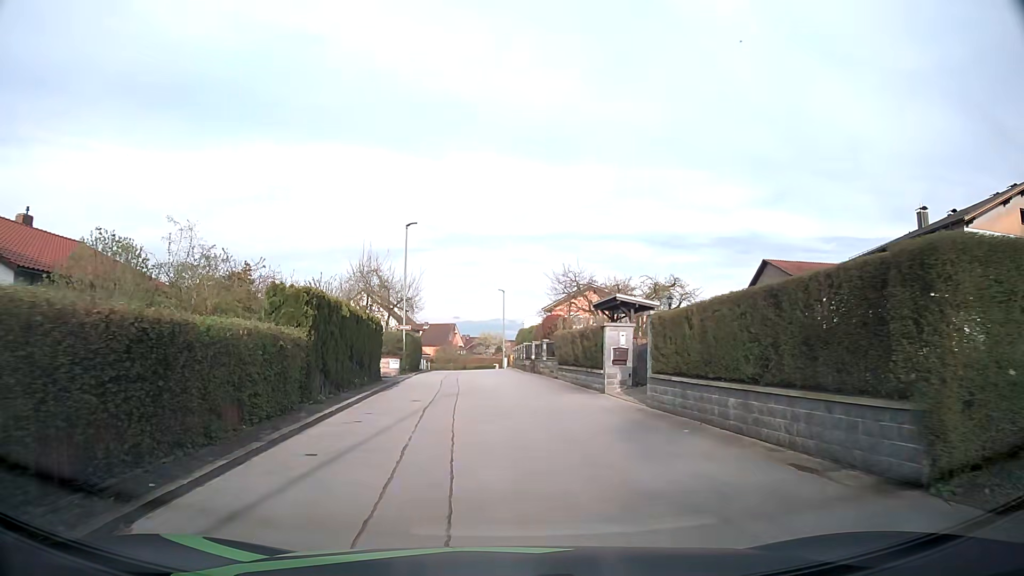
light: Day
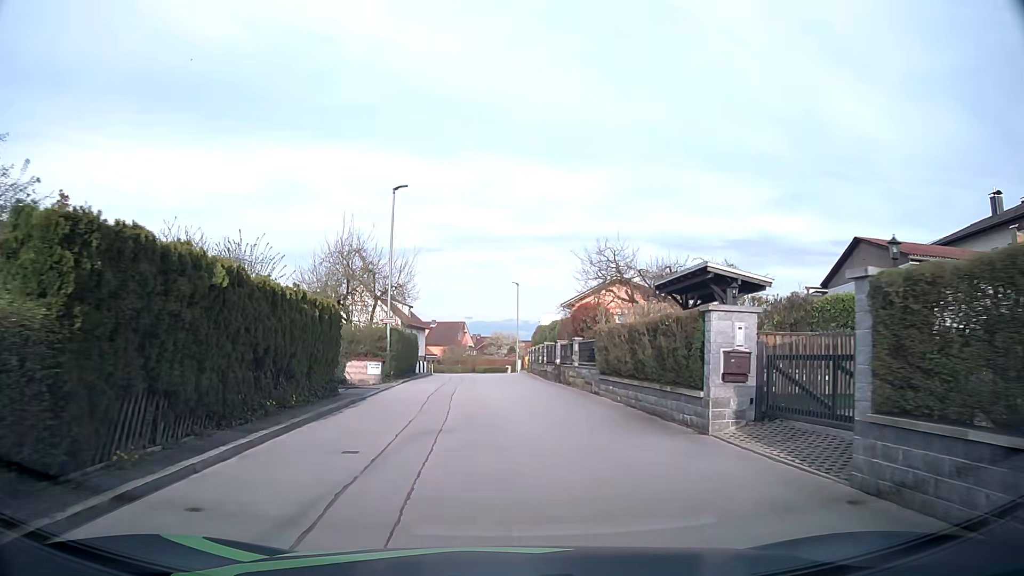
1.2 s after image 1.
(-0.1, +8.6) m; -1°
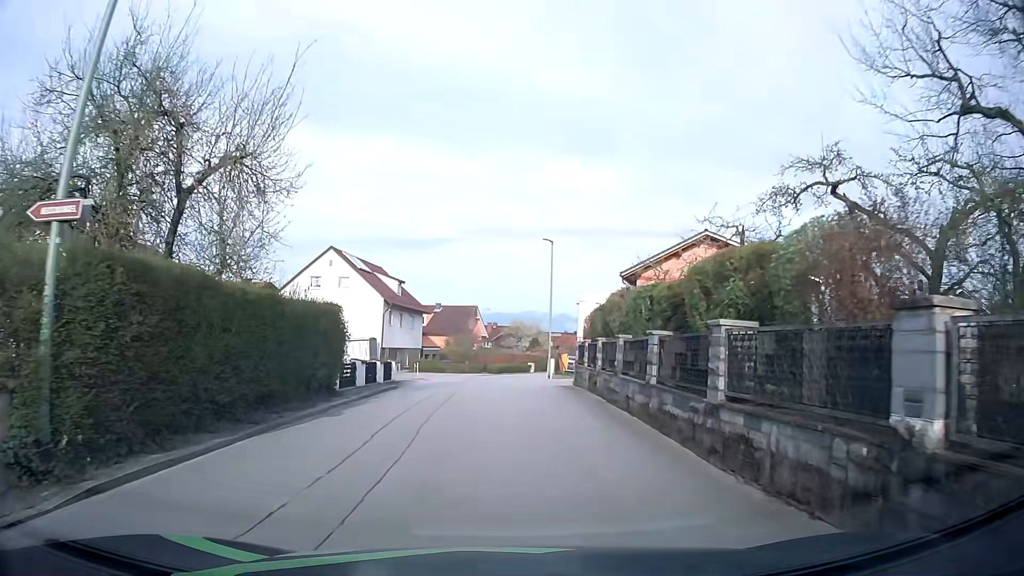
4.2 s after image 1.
(-0.4, +22.2) m; -2°
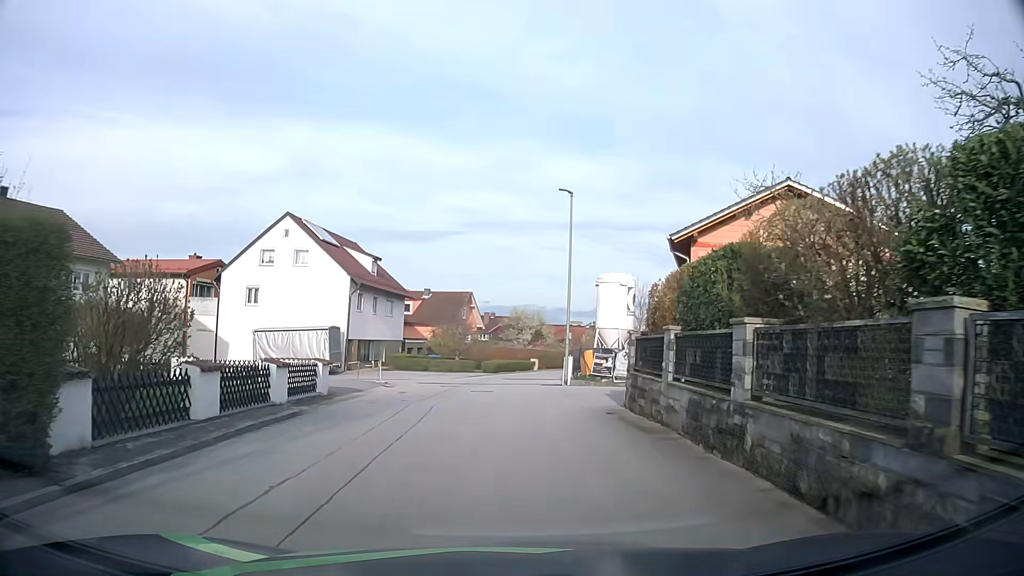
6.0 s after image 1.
(0.0, +11.7) m; 0°
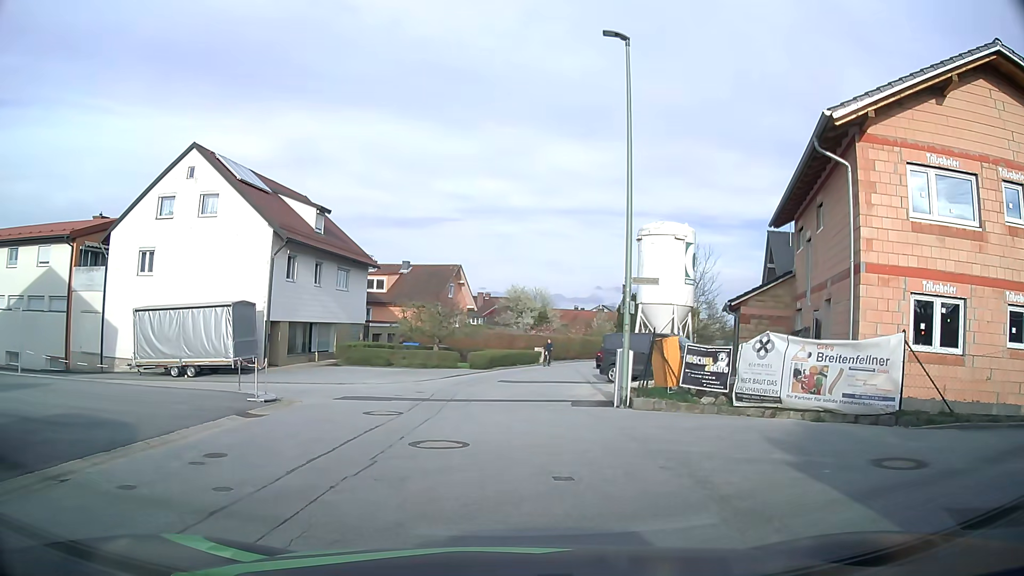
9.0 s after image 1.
(0.0, +14.1) m; 0°
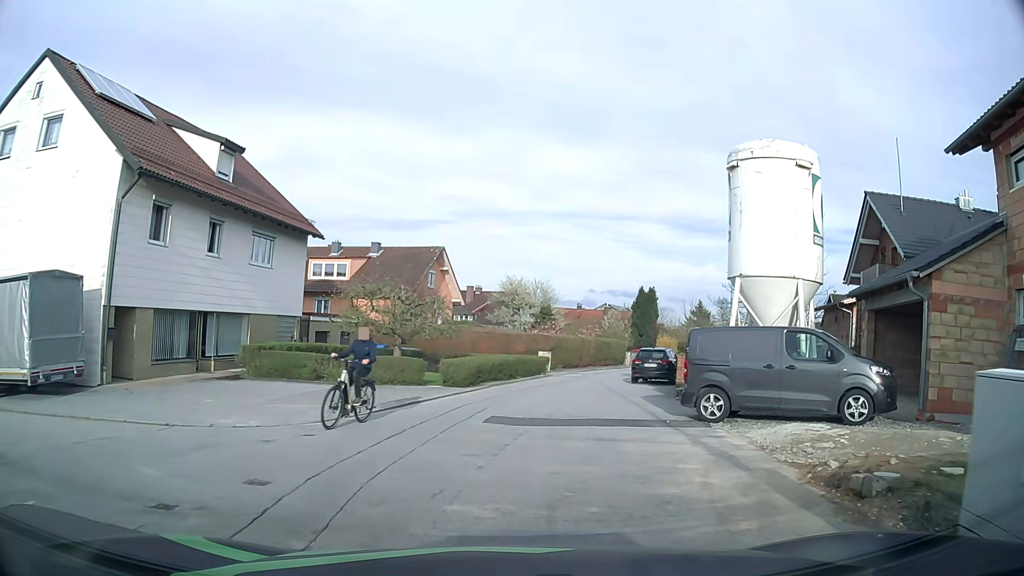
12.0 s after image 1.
(+0.1, +13.0) m; +1°
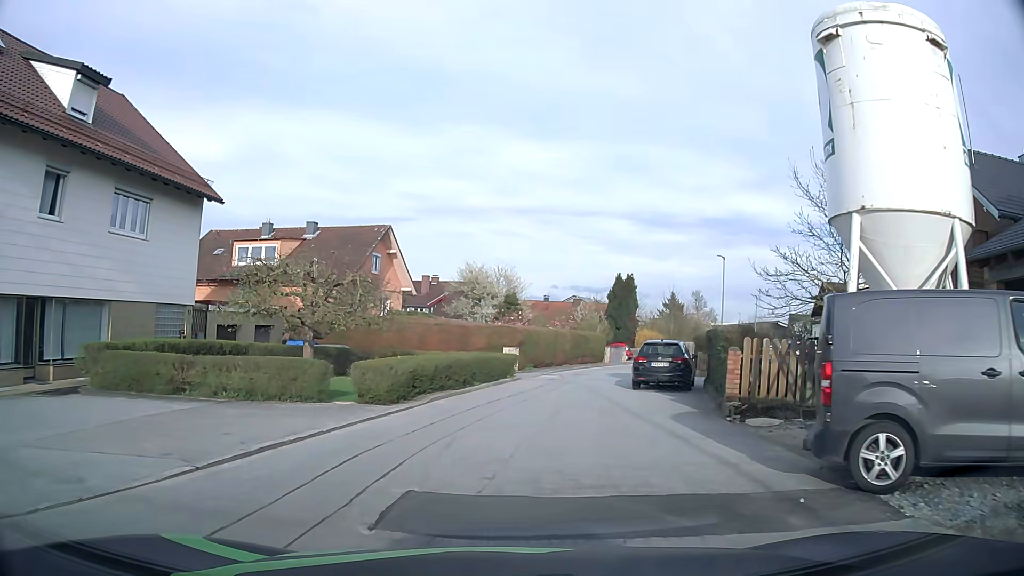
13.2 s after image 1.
(+0.2, +7.7) m; +3°
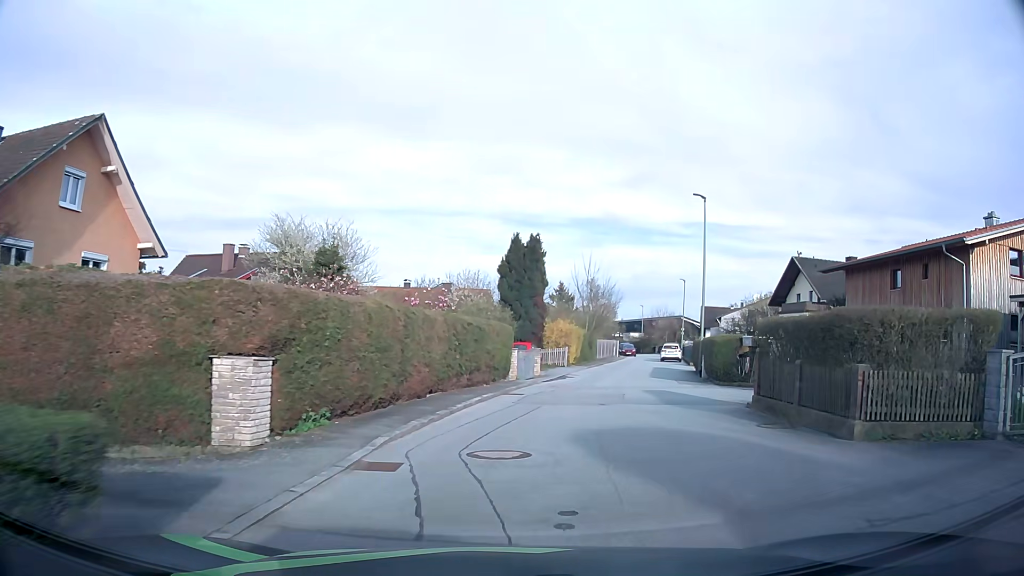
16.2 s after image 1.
(+1.5, +22.0) m; +12°
(+1, +10) (+2, +20) (+4, +30) (+6, +39) (+8, +49) (+10, +59) (+13, +69) (+16, +78) (+17, +88) (+17, +98) m
